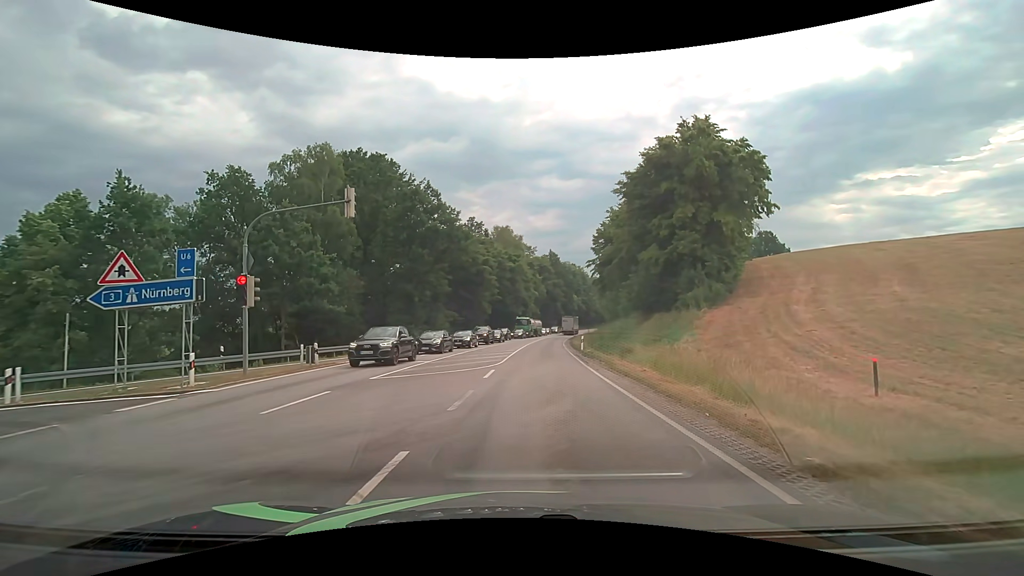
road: primary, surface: asphalt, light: Day
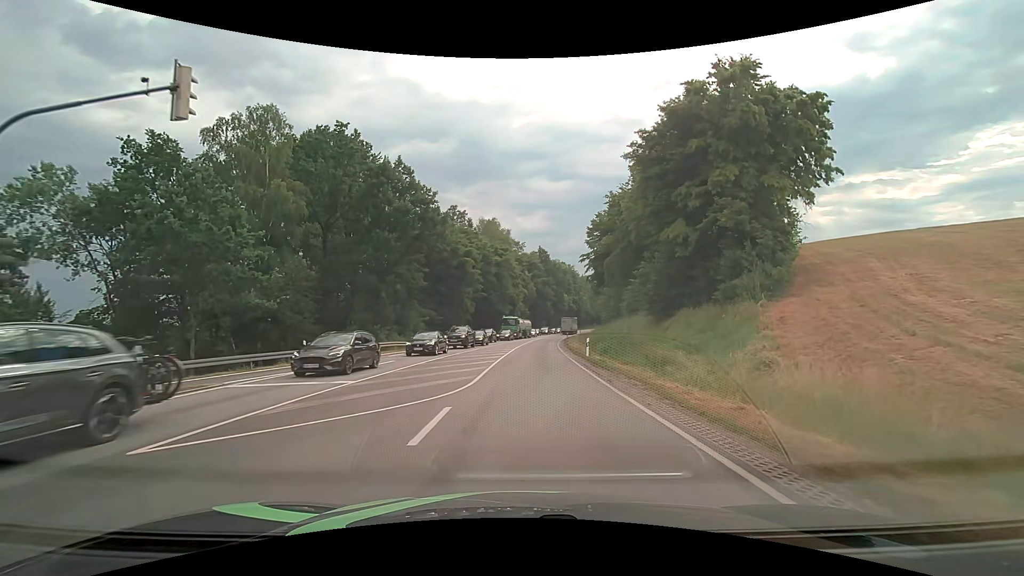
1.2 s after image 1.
(0.0, +9.0) m; +1°
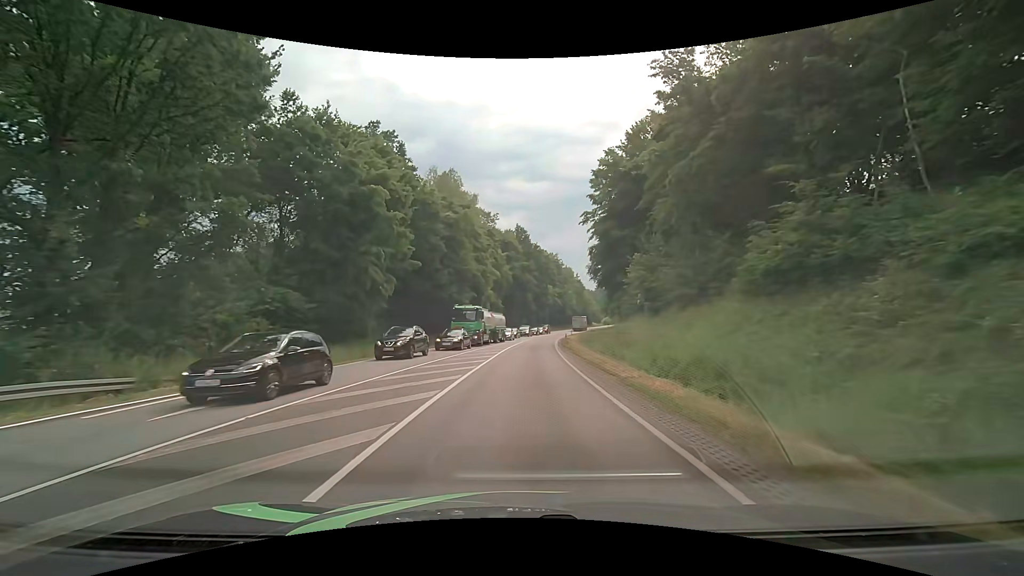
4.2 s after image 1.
(+0.9, +32.3) m; +2°
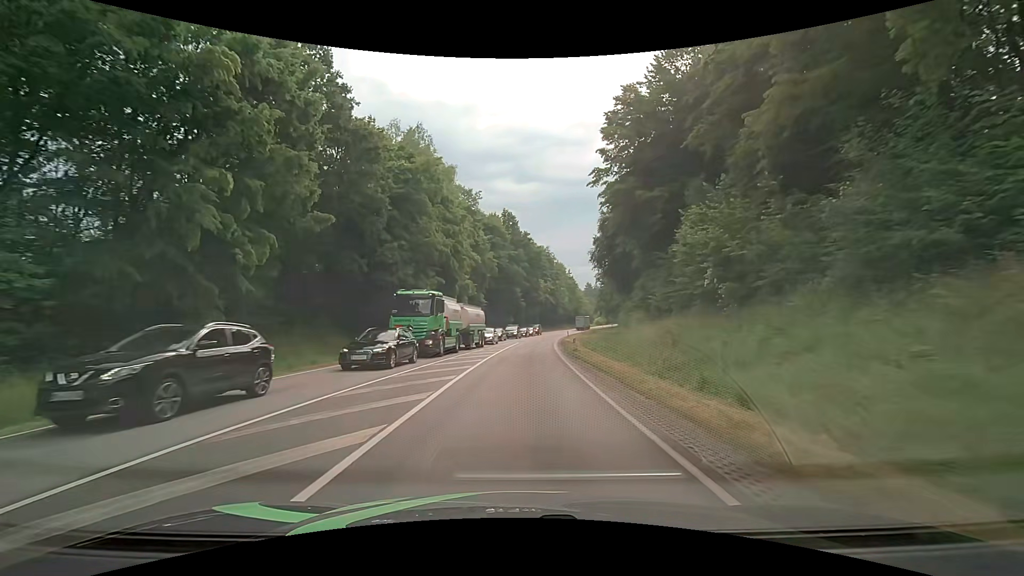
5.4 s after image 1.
(+0.3, +15.8) m; +2°
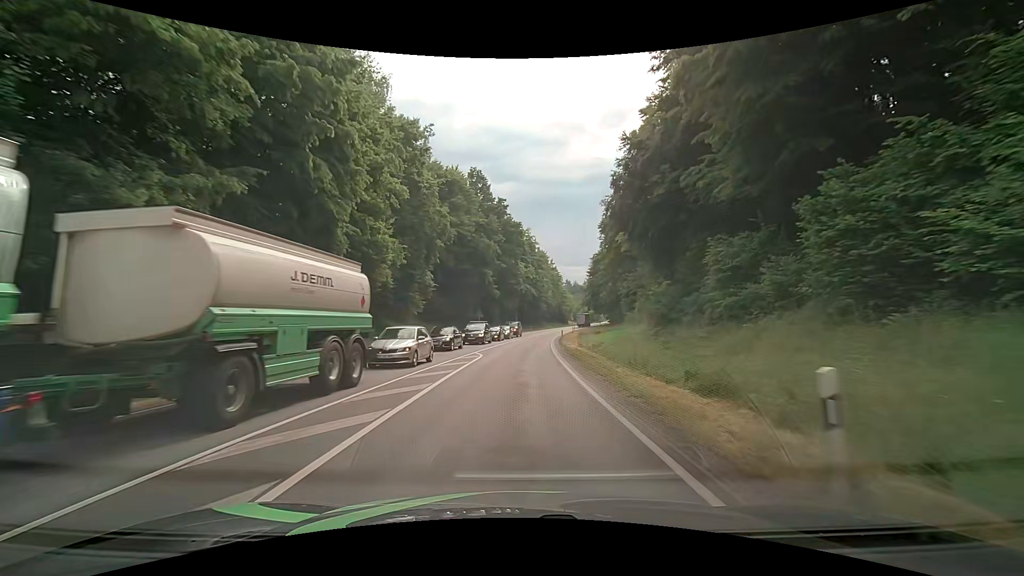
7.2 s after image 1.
(+0.4, +26.2) m; +2°
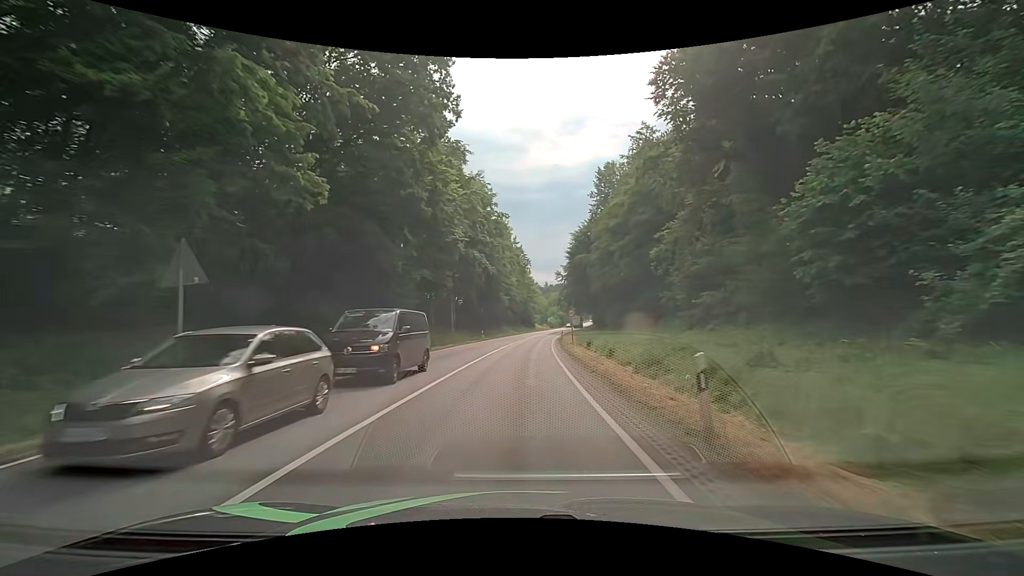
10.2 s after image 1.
(+2.0, +48.2) m; +5°
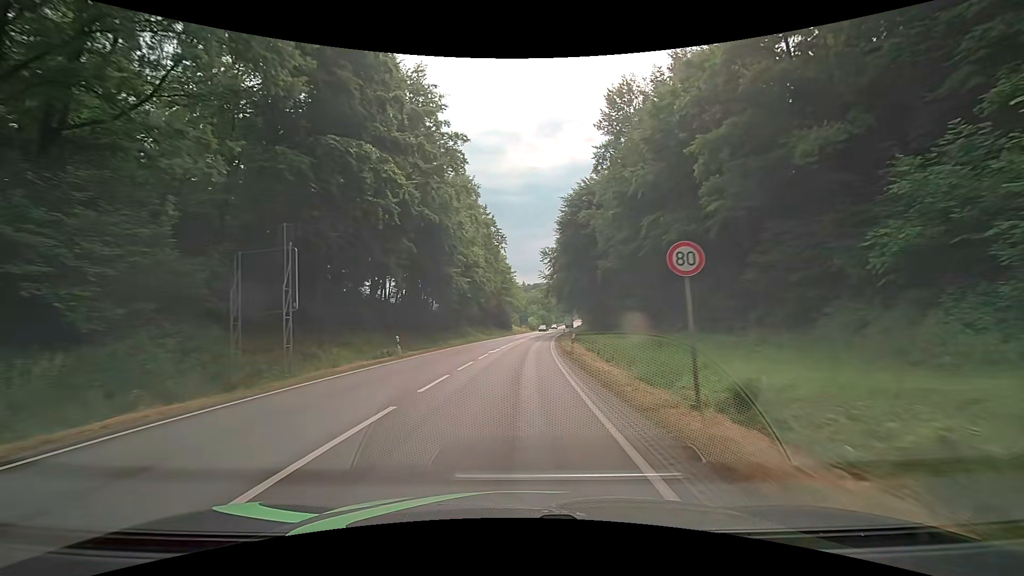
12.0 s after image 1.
(+1.0, +31.0) m; +3°
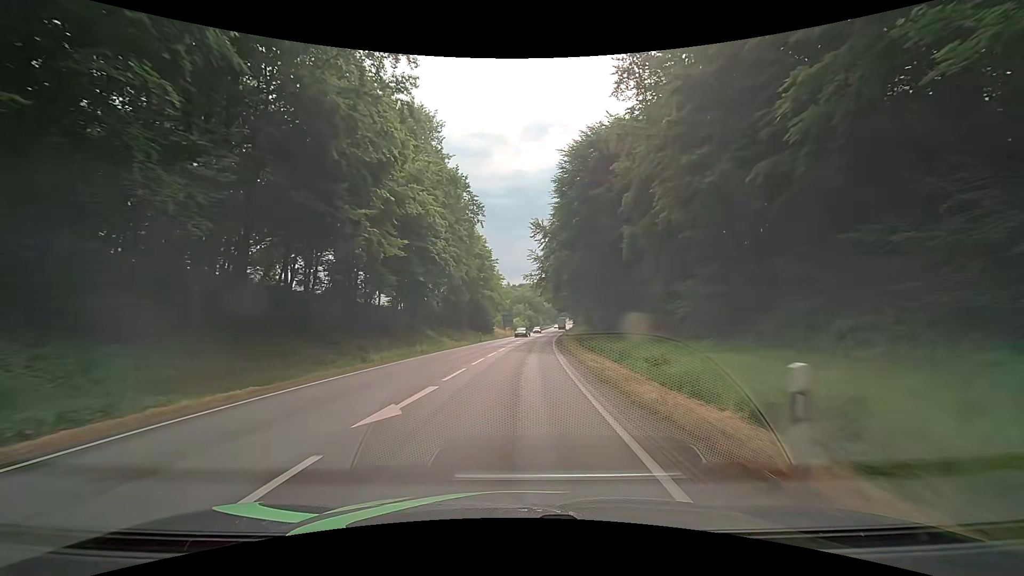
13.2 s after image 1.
(+0.3, +21.4) m; +1°
(0, +10) (0, +20) (+1, +30) (+1, +40) (+2, +50) (+3, +60) (+4, +70) (+5, +80) (+6, +90) (+7, +100) m
